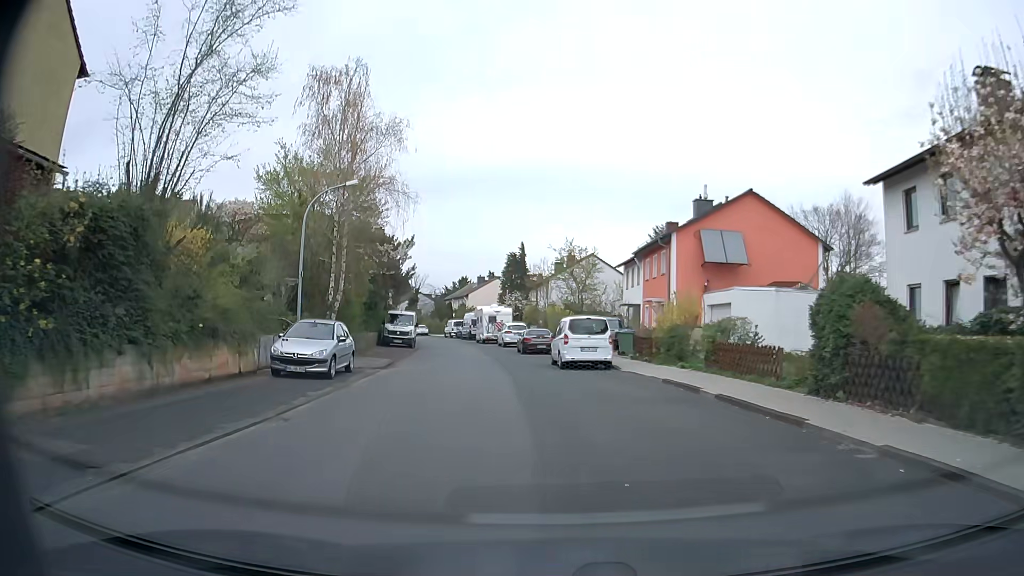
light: Day
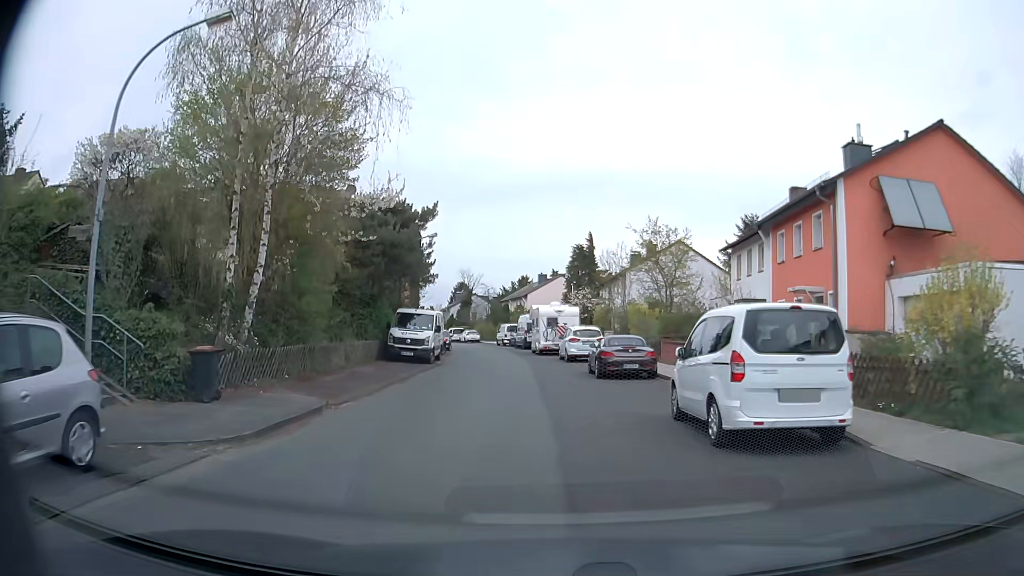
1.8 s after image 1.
(-0.8, +14.0) m; -6°
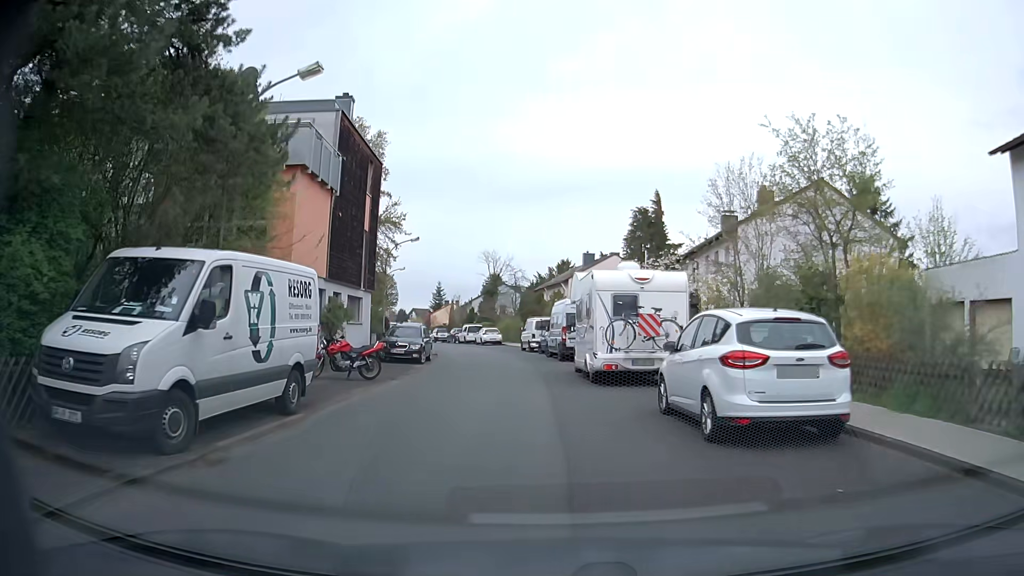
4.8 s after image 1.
(-0.7, +22.4) m; -4°
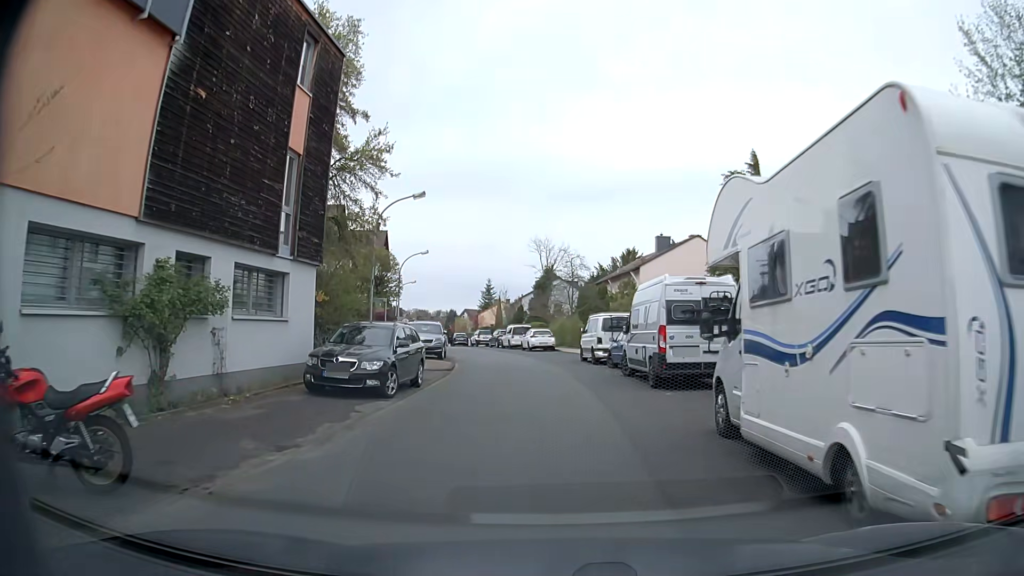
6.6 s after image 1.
(-0.4, +12.8) m; -4°
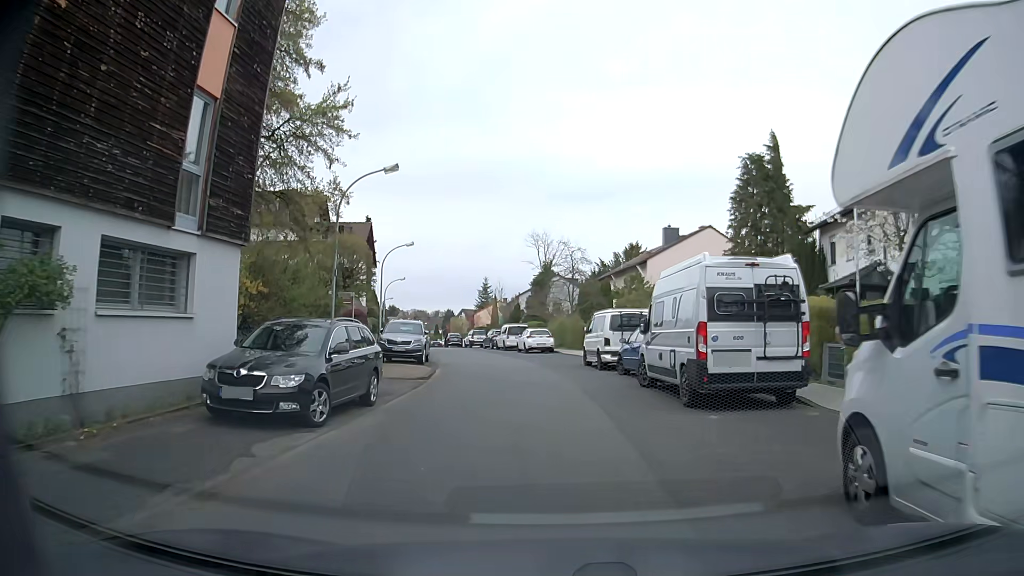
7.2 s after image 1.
(0.0, +4.2) m; -1°
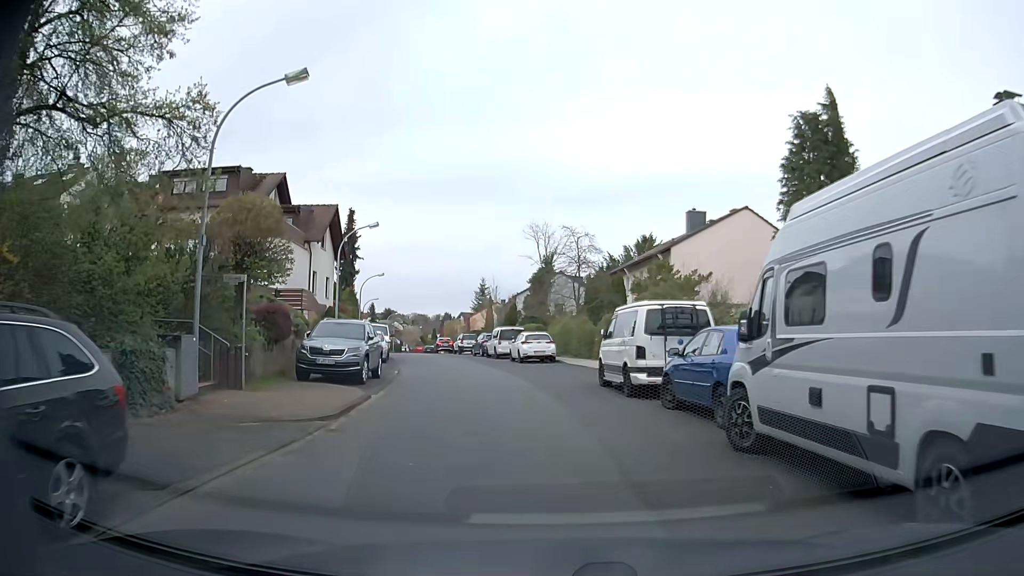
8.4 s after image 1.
(+0.1, +8.3) m; 0°
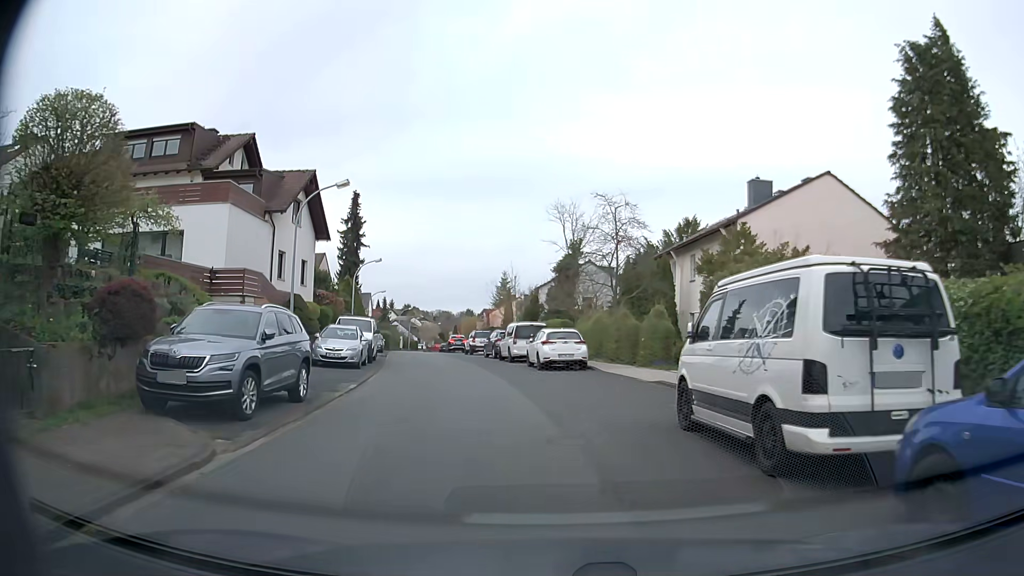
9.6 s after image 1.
(-0.2, +8.2) m; -3°
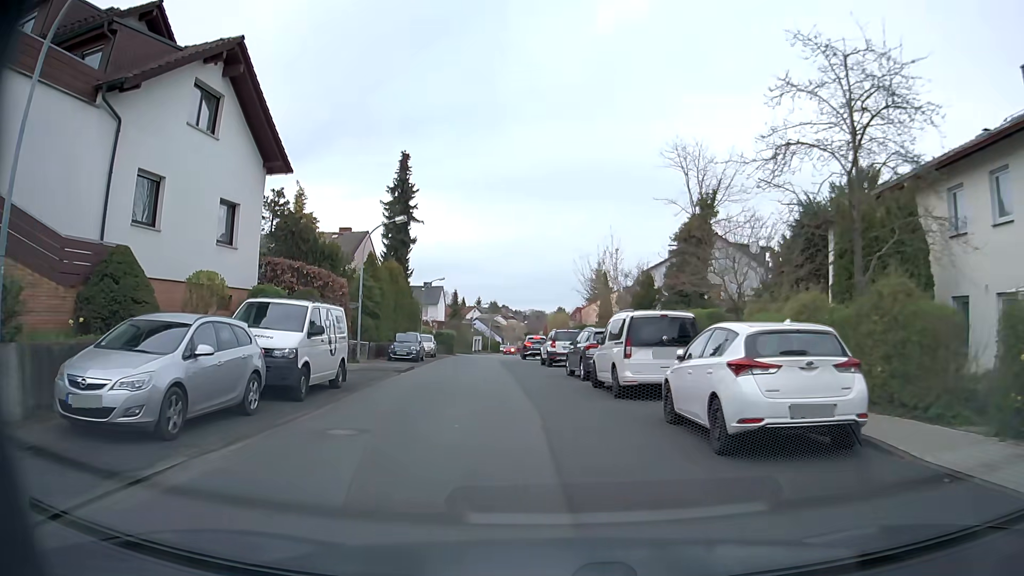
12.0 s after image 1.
(-0.9, +16.7) m; -7°
(0, +10) (-1, +20) (-2, +30) (-3, +40) (-4, +50) (-3, +60) (-4, +70) (-6, +80) (-6, +90) (-6, +99) m
